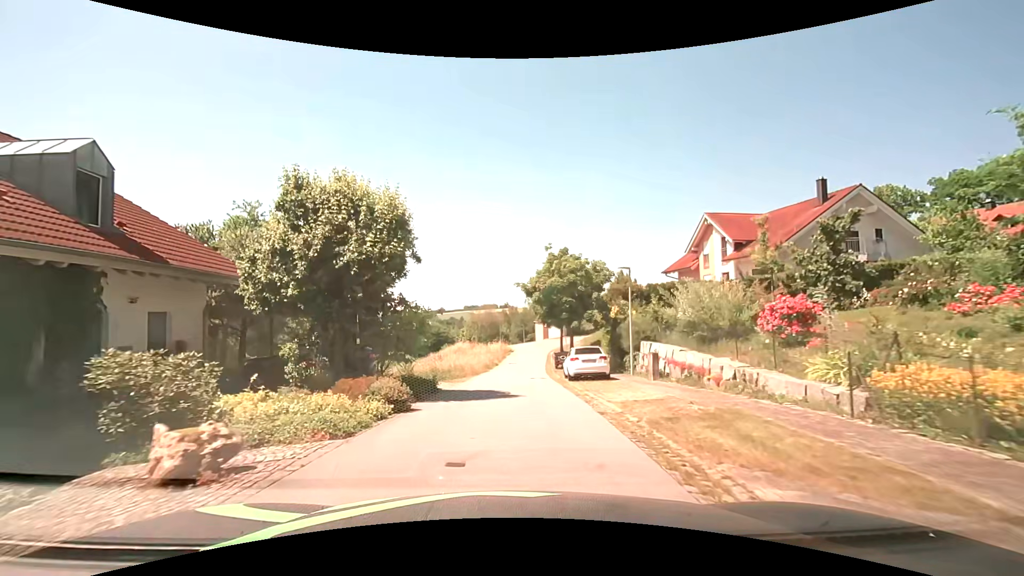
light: Day
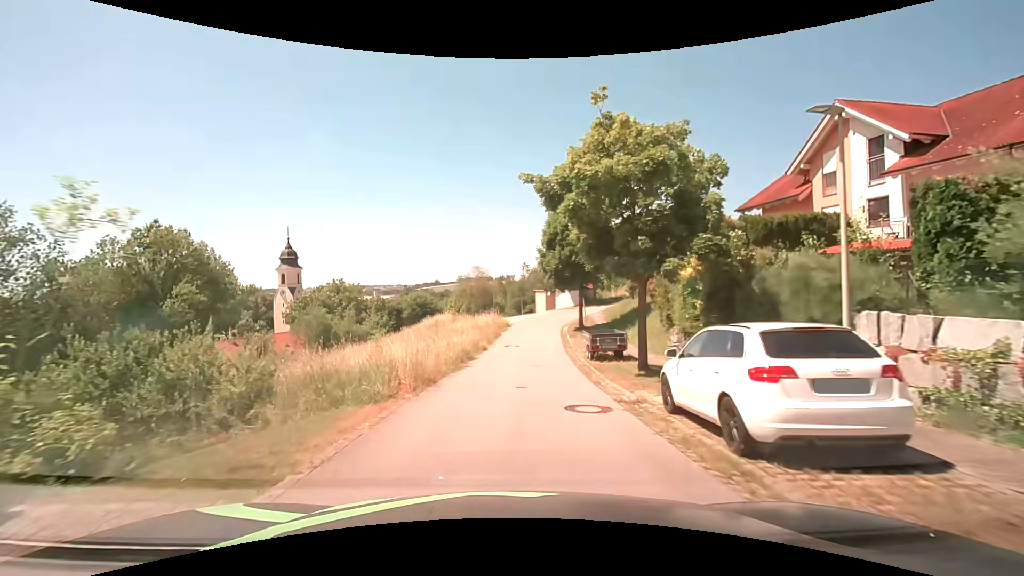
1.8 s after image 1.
(0.0, +15.6) m; 0°
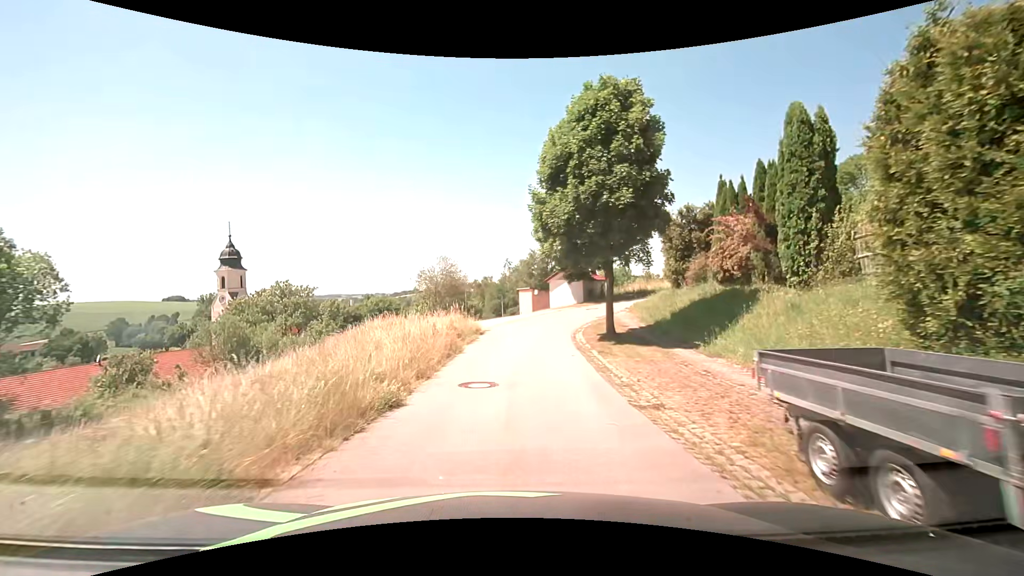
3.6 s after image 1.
(+0.4, +15.6) m; +3°
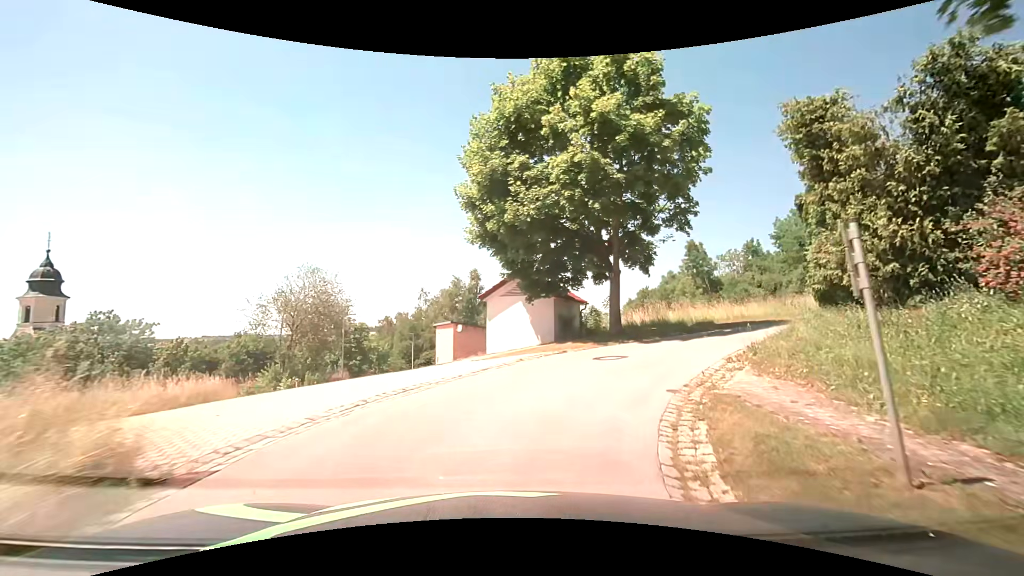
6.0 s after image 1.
(+0.6, +19.0) m; +6°
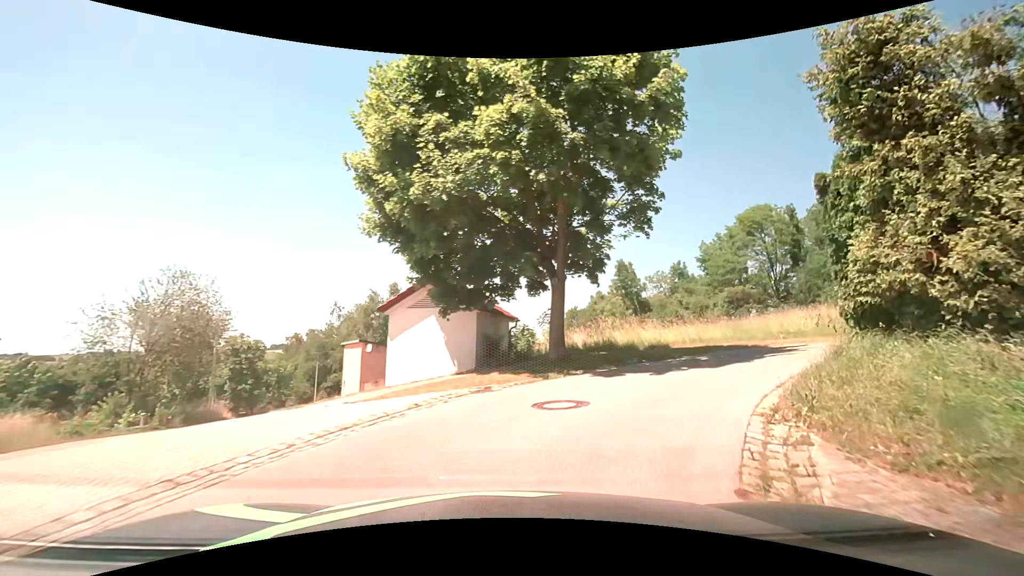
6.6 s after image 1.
(+0.3, +4.3) m; +9°
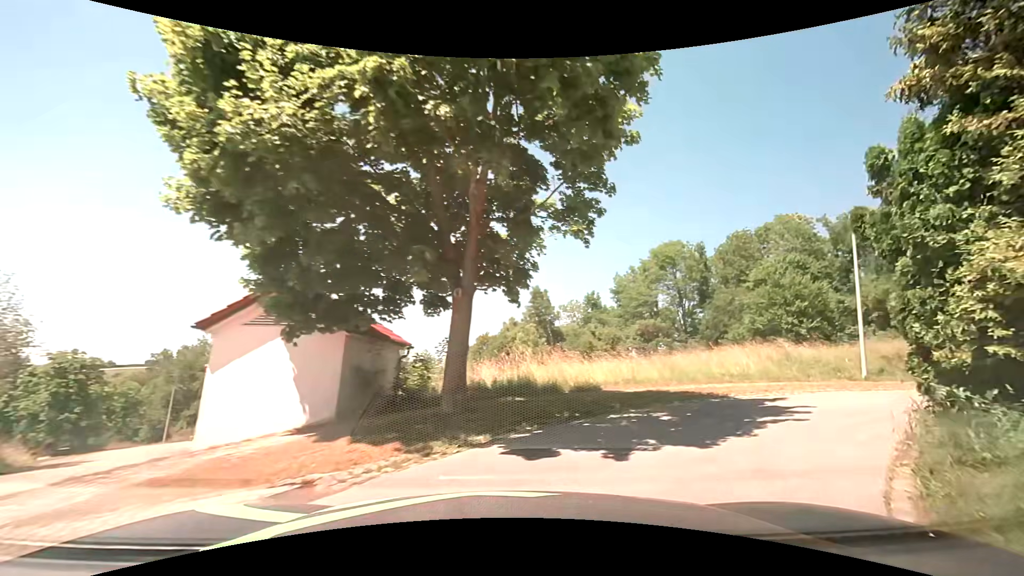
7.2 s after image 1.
(+0.2, +3.9) m; +9°
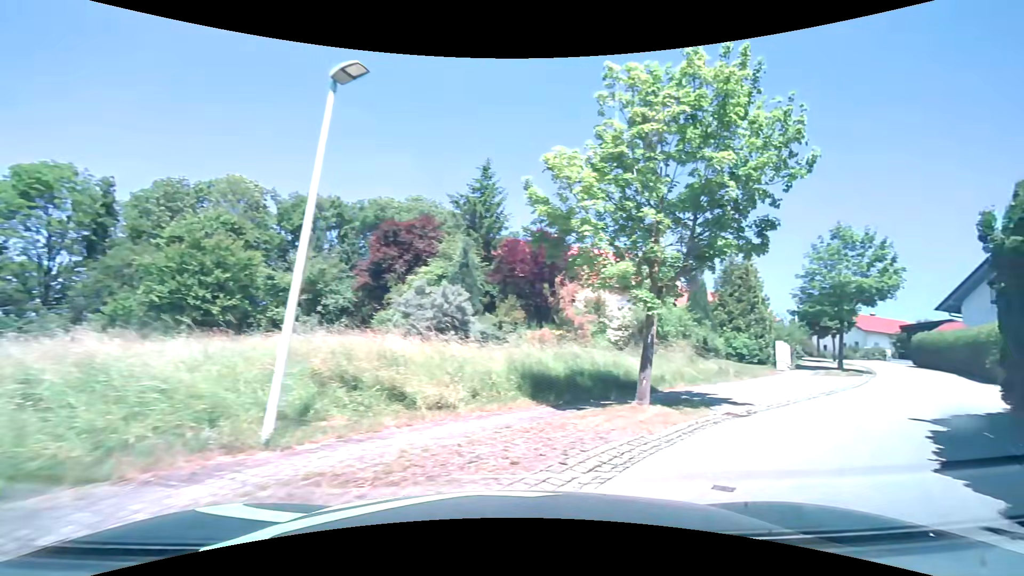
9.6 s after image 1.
(+5.1, +10.3) m; +59°
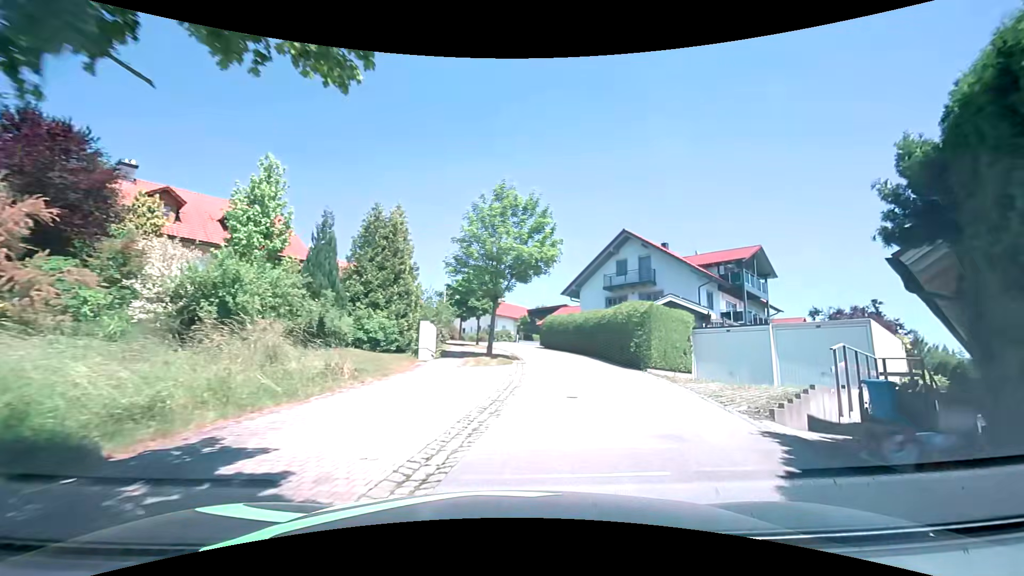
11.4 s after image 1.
(+3.8, +8.9) m; +40°
